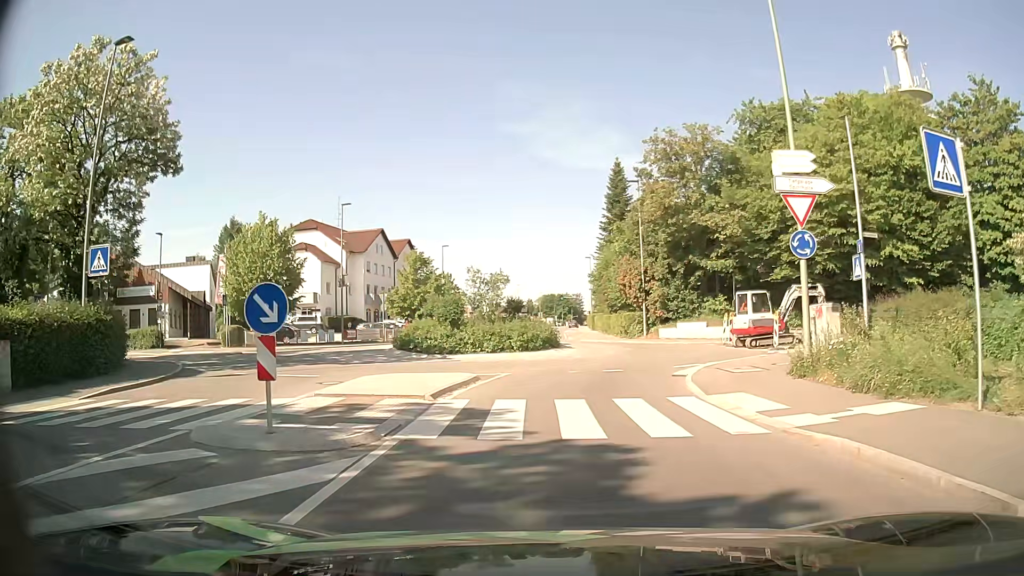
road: tertiary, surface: asphalt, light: Day
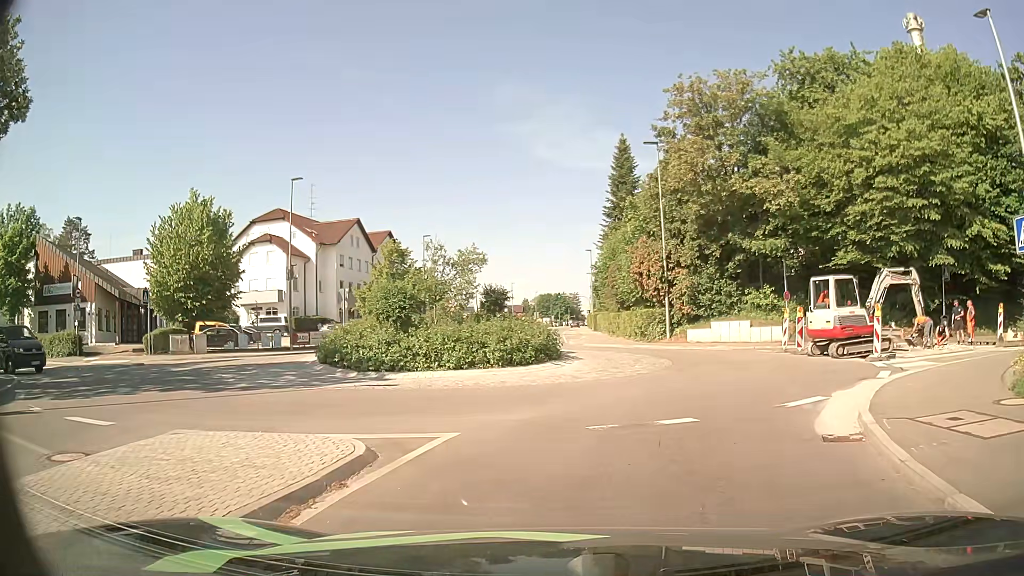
(0.0, +9.4) m; -1°
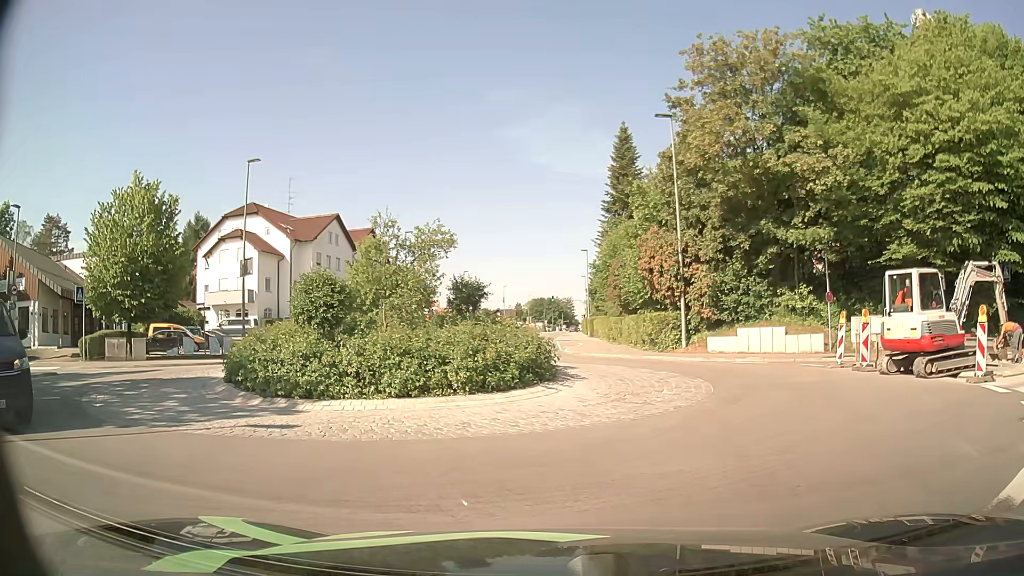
(+0.1, +5.4) m; +1°
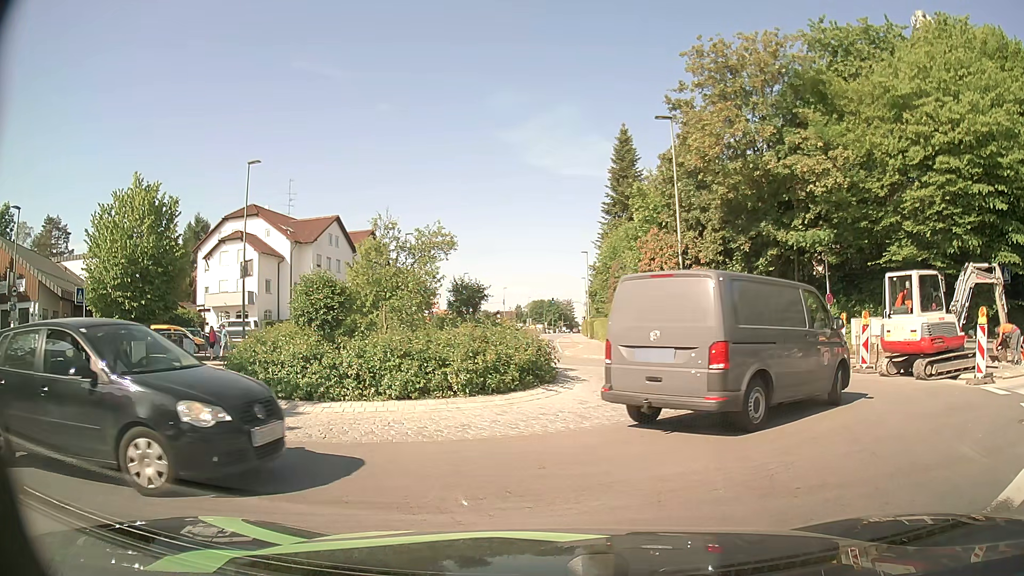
(0.0, +0.1) m; 0°
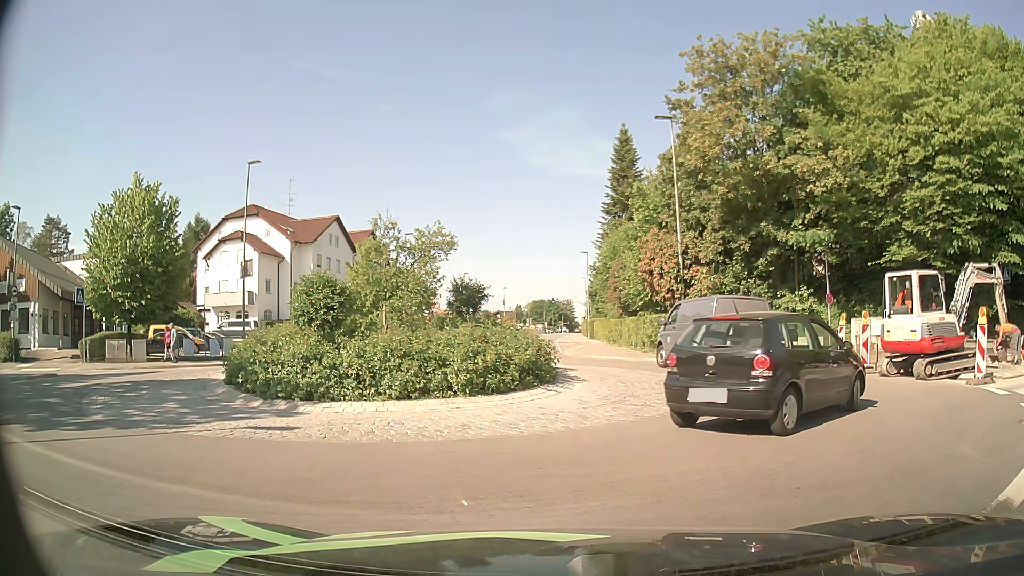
(0.0, 0.0) m; 0°
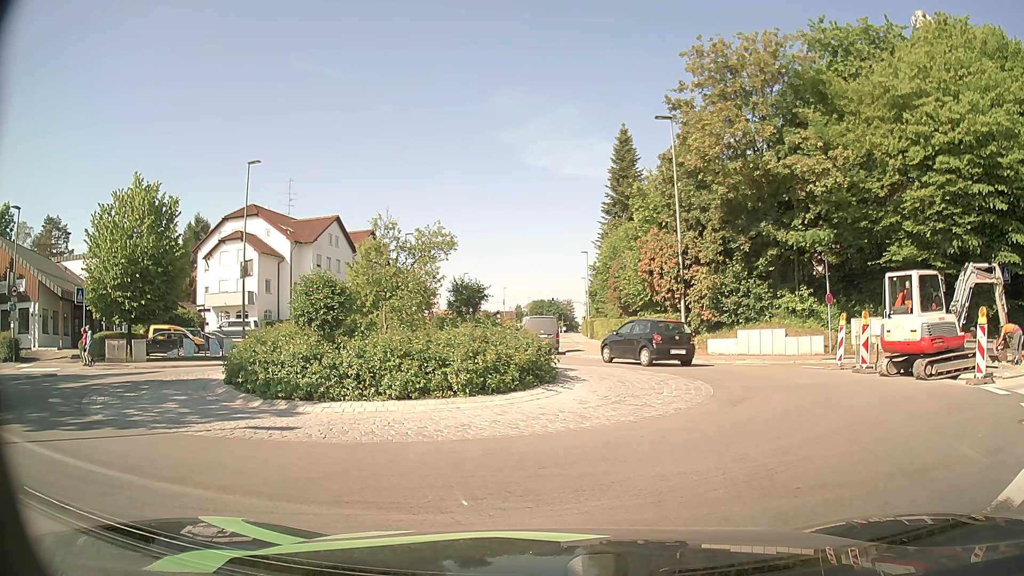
(0.0, 0.0) m; 0°
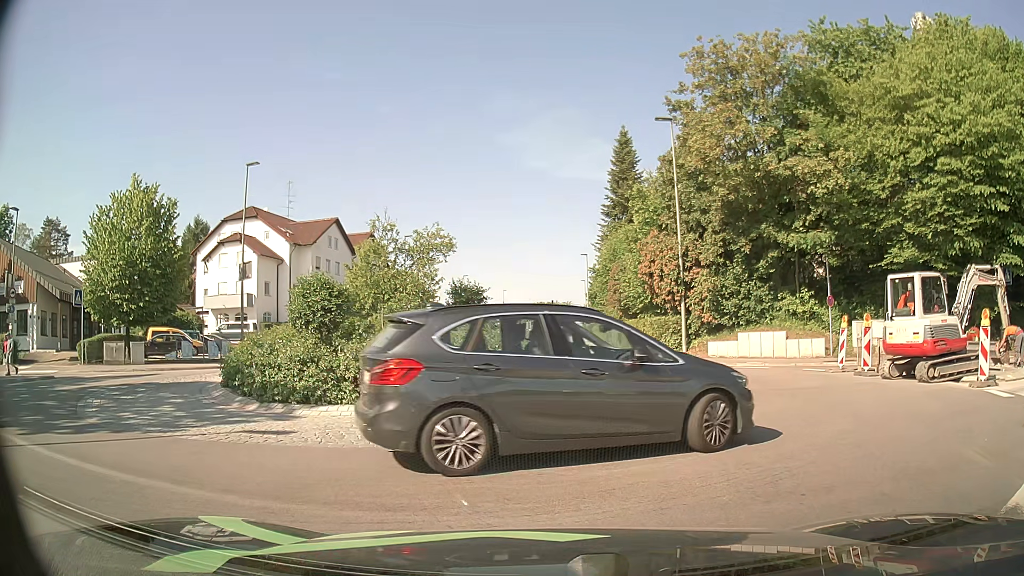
(0.0, +0.1) m; 0°
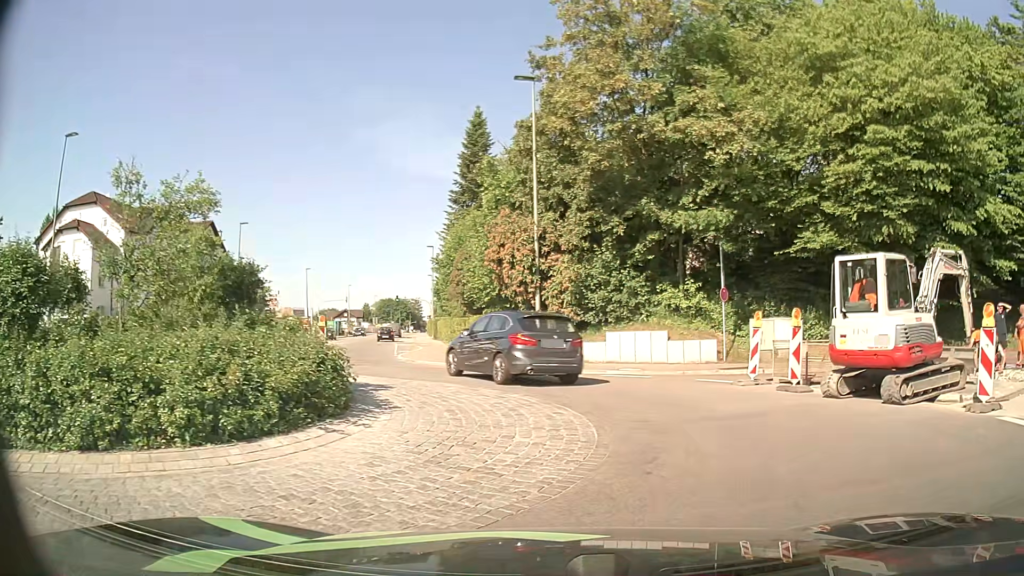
(+0.4, +5.2) m; +13°
(+2, +10) (-1, +19) (-7, +27) (-10, +37) (-12, +47) (-14, +57) (-16, +66) (-18, +76) (-19, +86) (-21, +96) m
